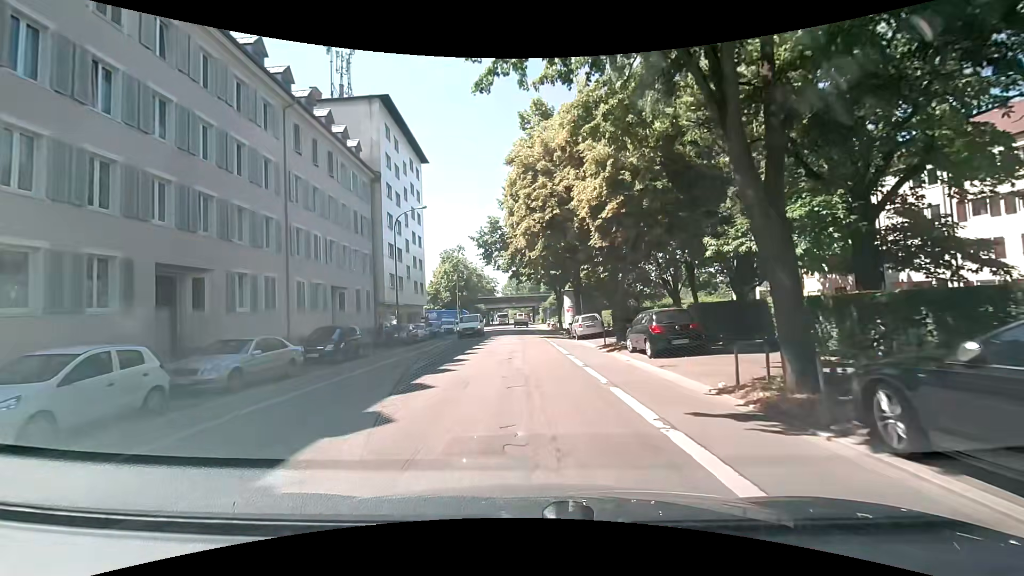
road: tertiary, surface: asphalt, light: Day
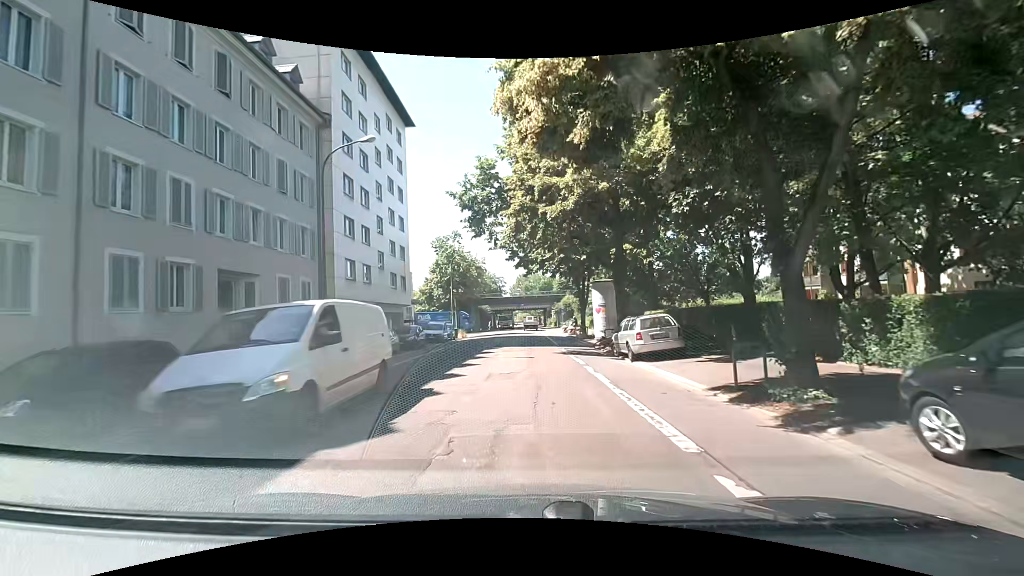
(0.0, +13.1) m; -1°
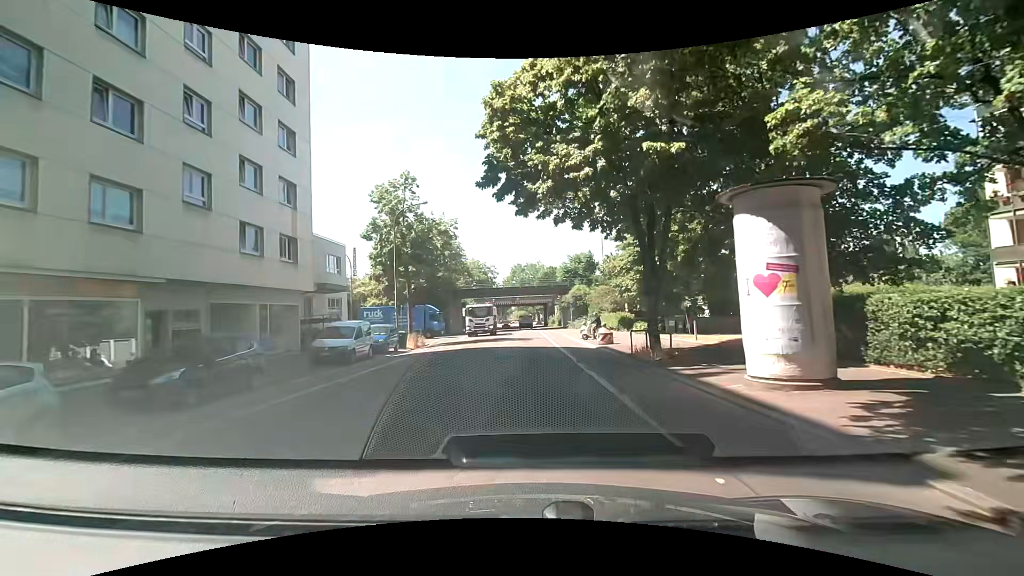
(-0.1, +21.7) m; +1°
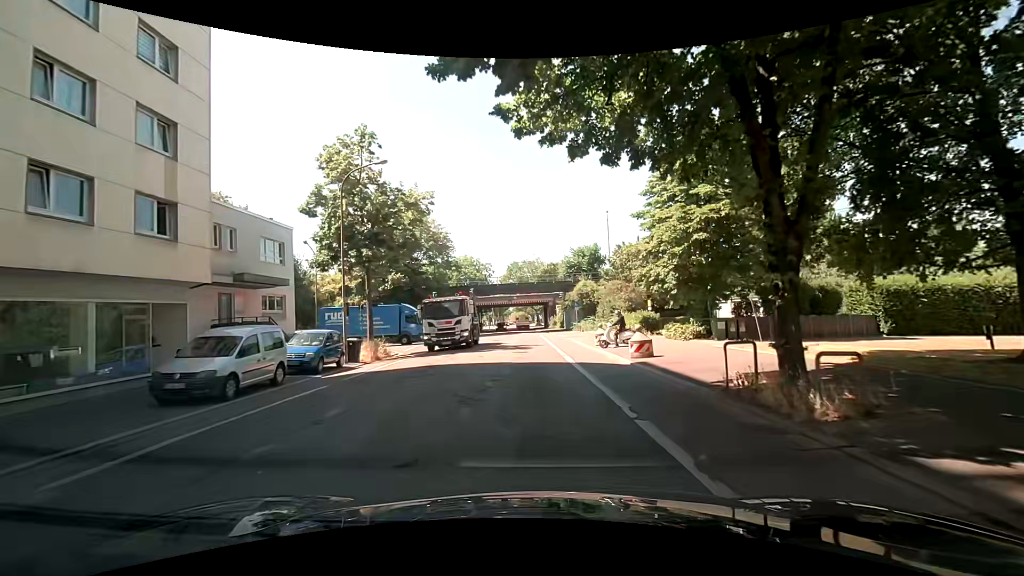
(0.0, +8.6) m; +2°
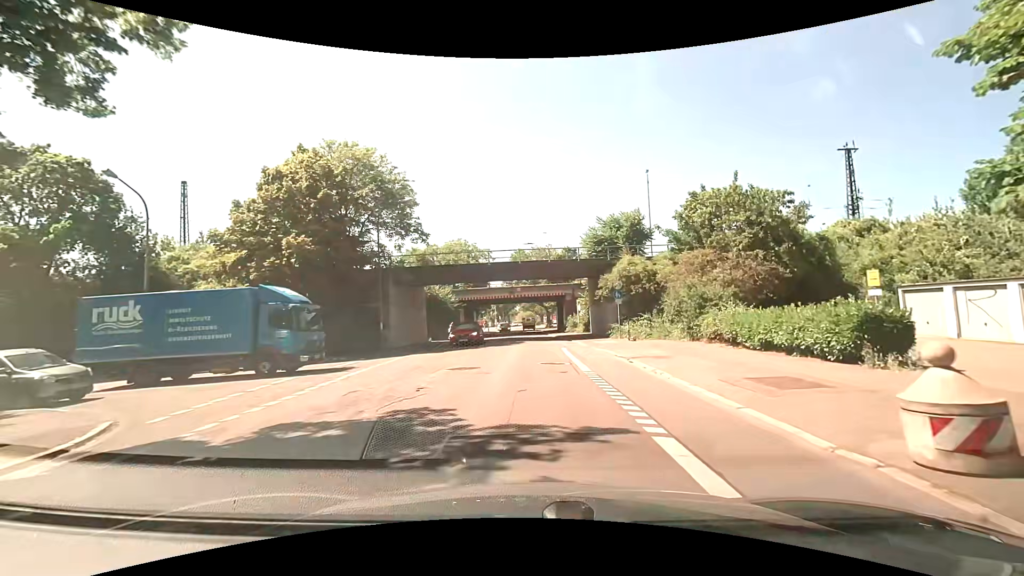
(-0.6, +21.3) m; -3°
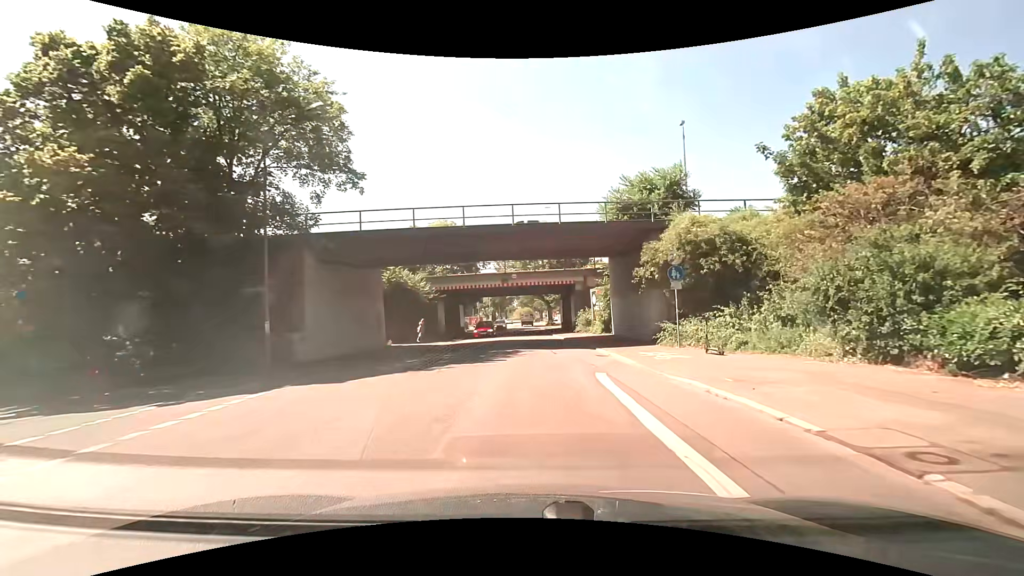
(+0.2, +13.0) m; +1°
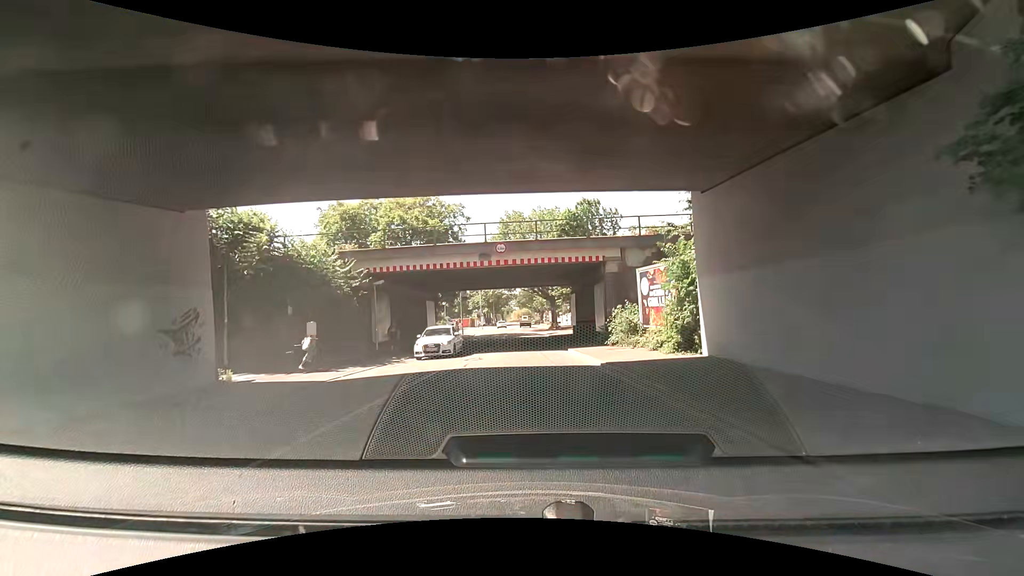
(+0.2, +17.9) m; +2°
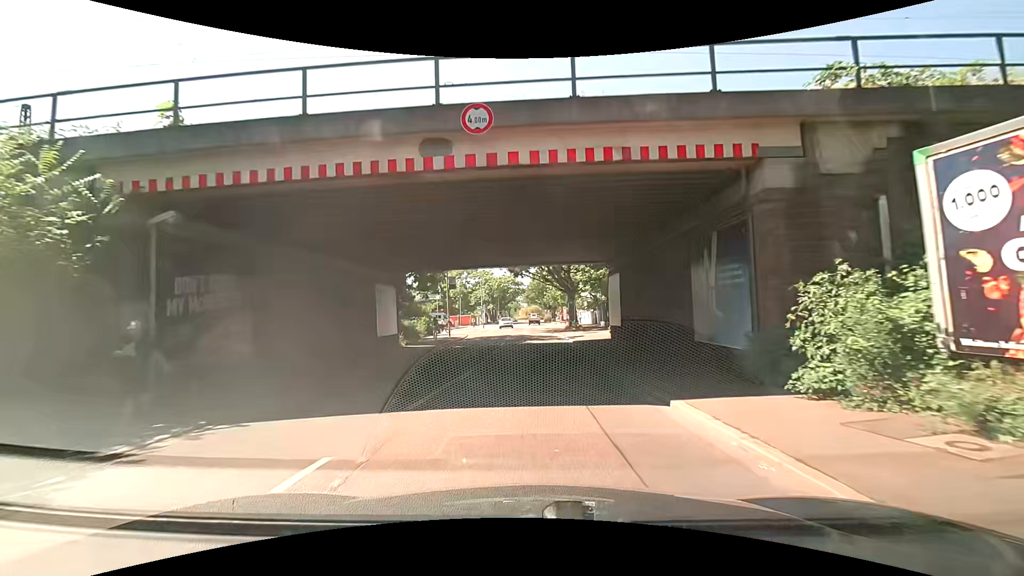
(-0.4, +15.7) m; -2°
(0, +10) (0, +20) (-1, +30) (-1, +40) (-1, +50) (-1, +60) (-1, +70) (-1, +80) (-1, +90) (-1, +100) m
